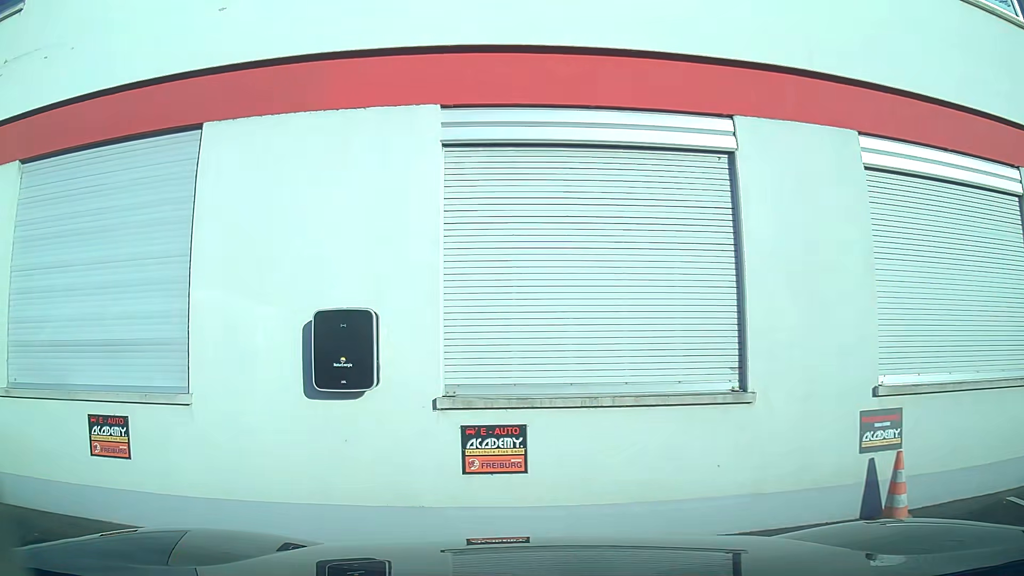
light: Day
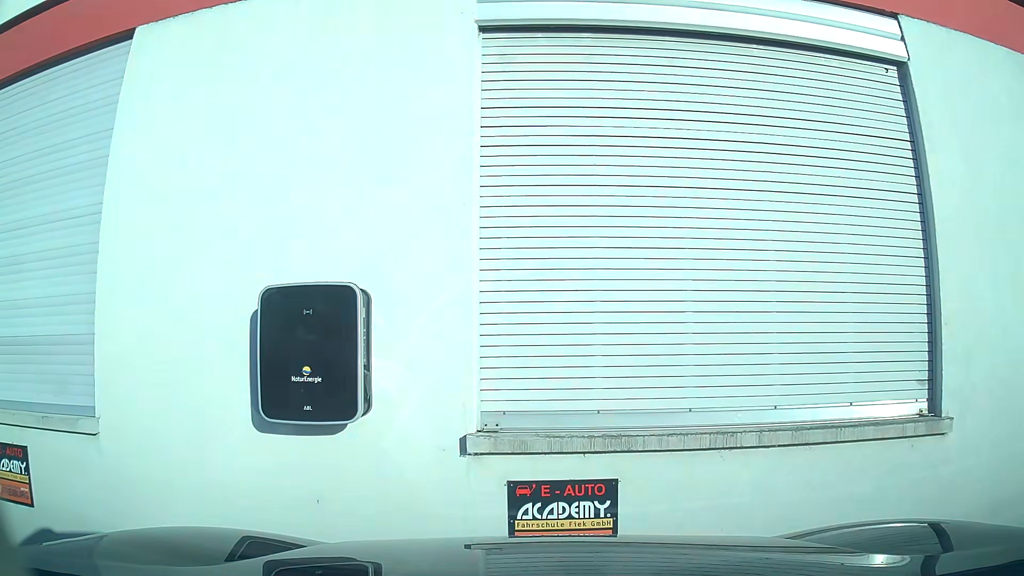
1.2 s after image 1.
(-0.1, +1.6) m; -5°
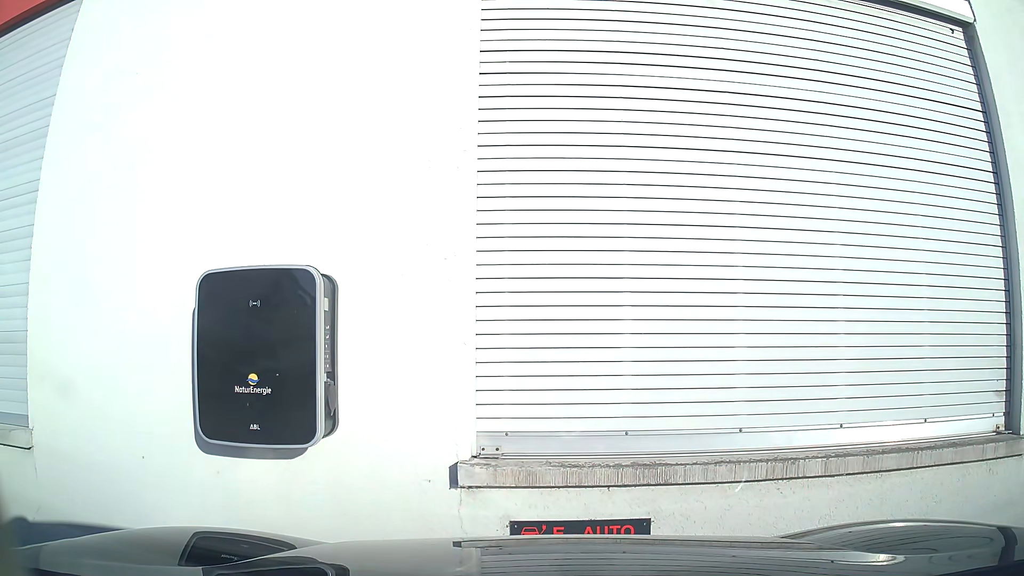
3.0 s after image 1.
(0.0, +0.6) m; 0°
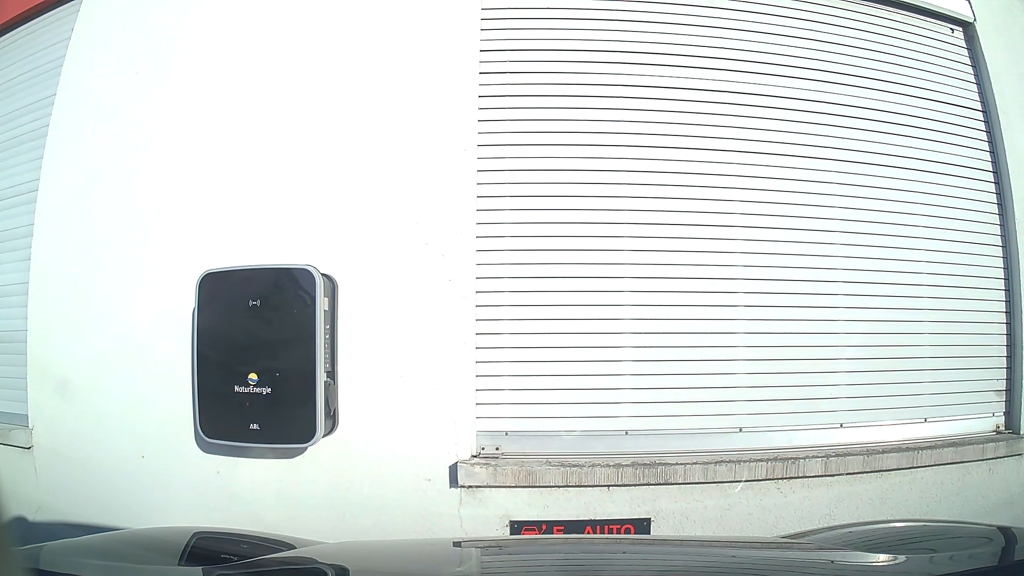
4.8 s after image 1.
(0.0, 0.0) m; 0°
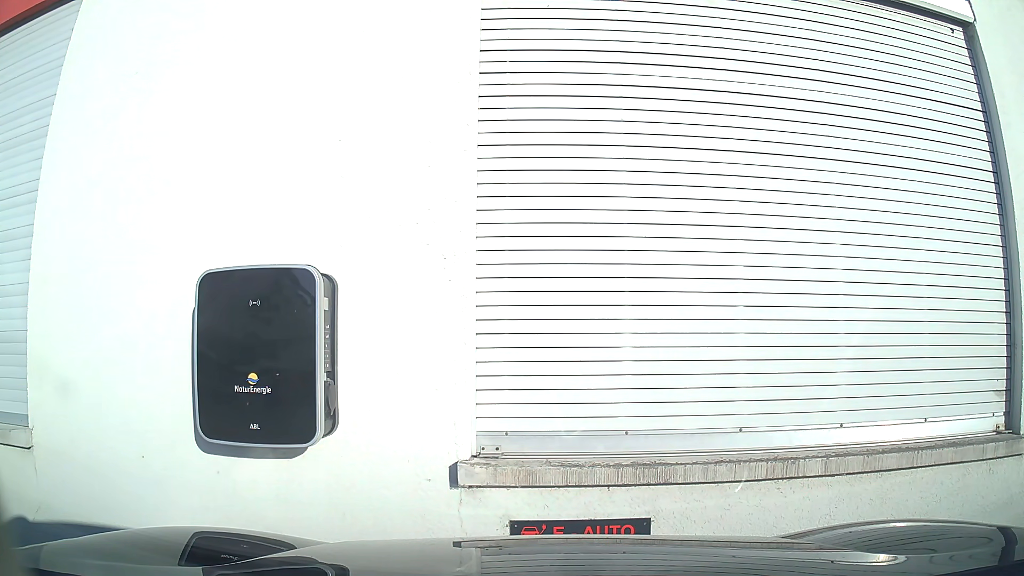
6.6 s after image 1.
(0.0, 0.0) m; 0°
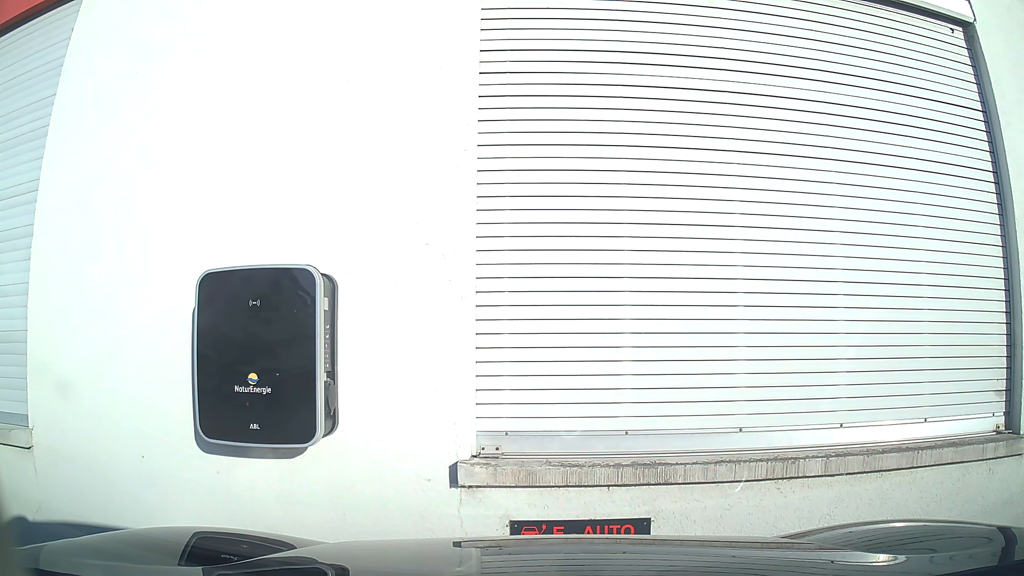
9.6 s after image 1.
(0.0, 0.0) m; 0°
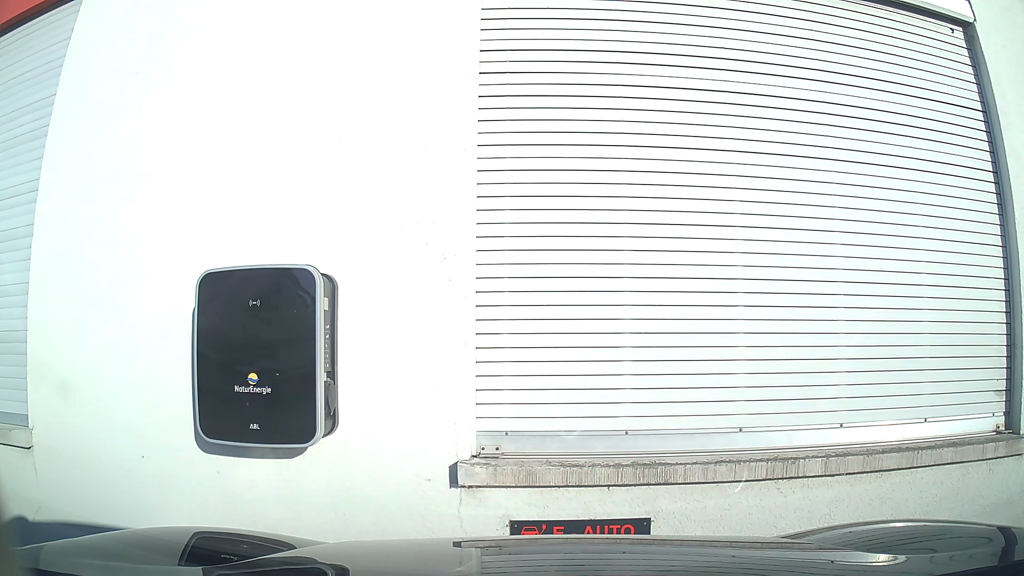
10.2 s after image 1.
(0.0, 0.0) m; 0°
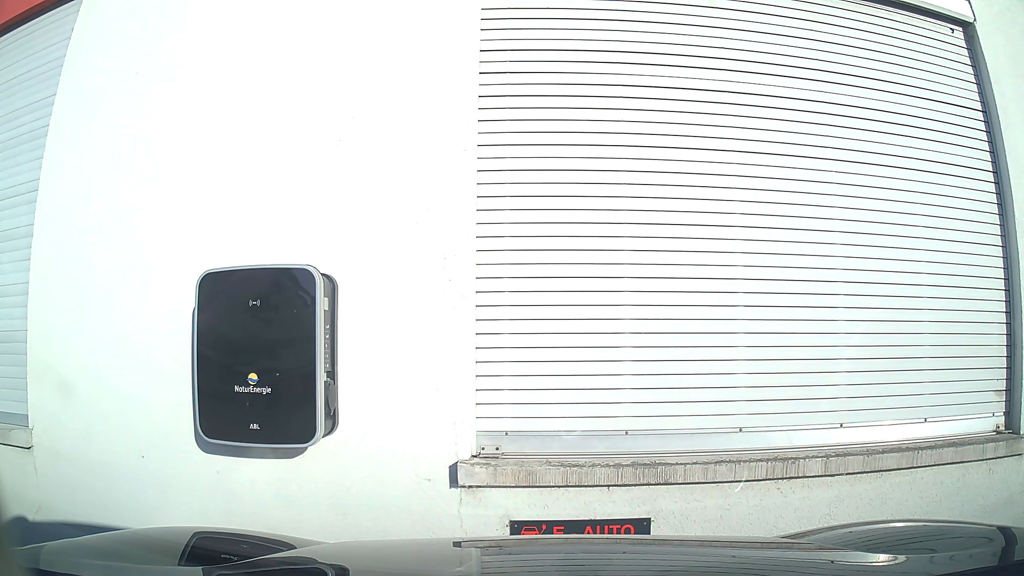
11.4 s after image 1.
(0.0, 0.0) m; 0°
